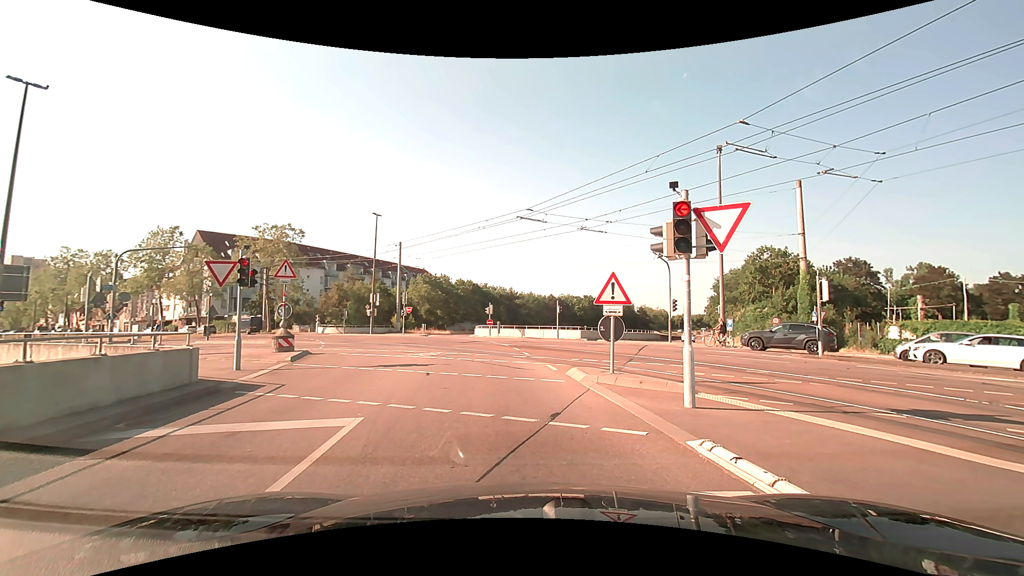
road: tertiary_link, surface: asphalt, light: Day
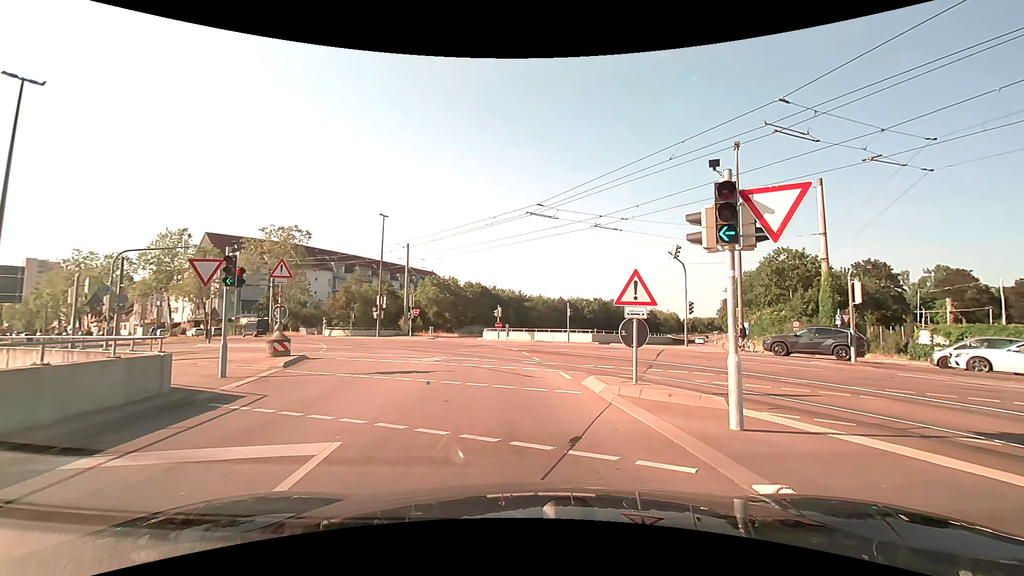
(0.0, +1.4) m; -1°
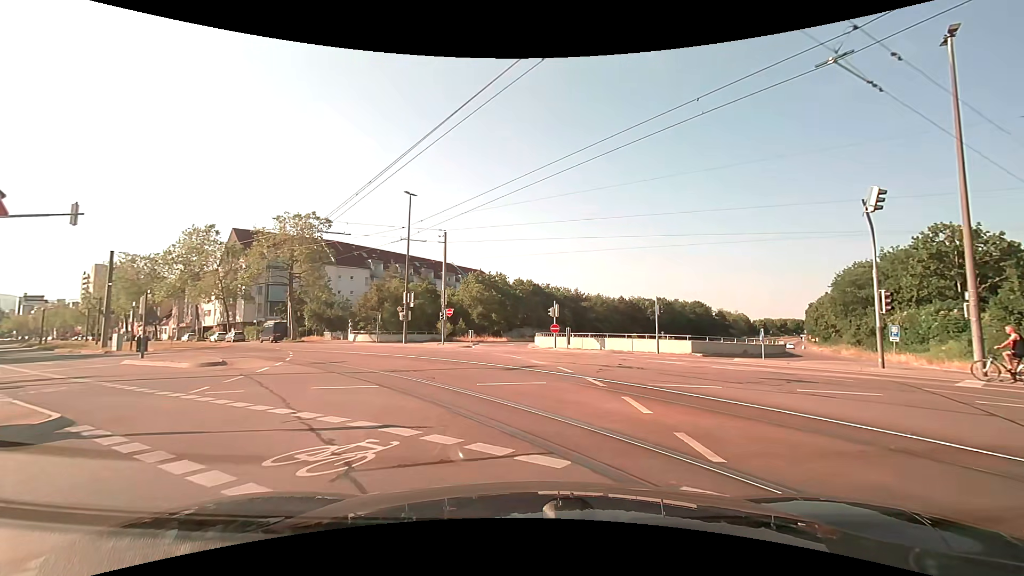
(-1.0, +13.0) m; -7°
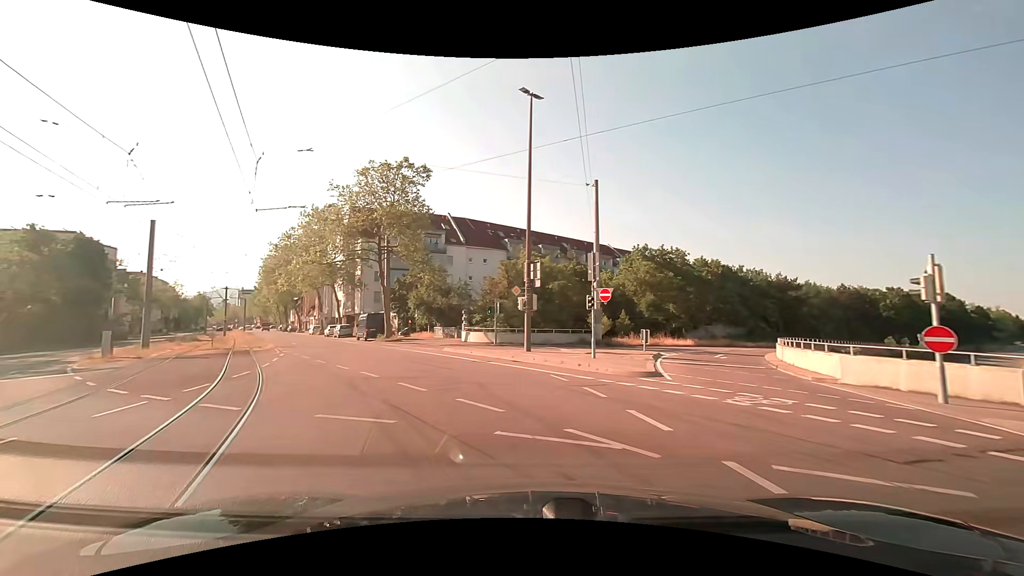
(-2.7, +21.4) m; -18°
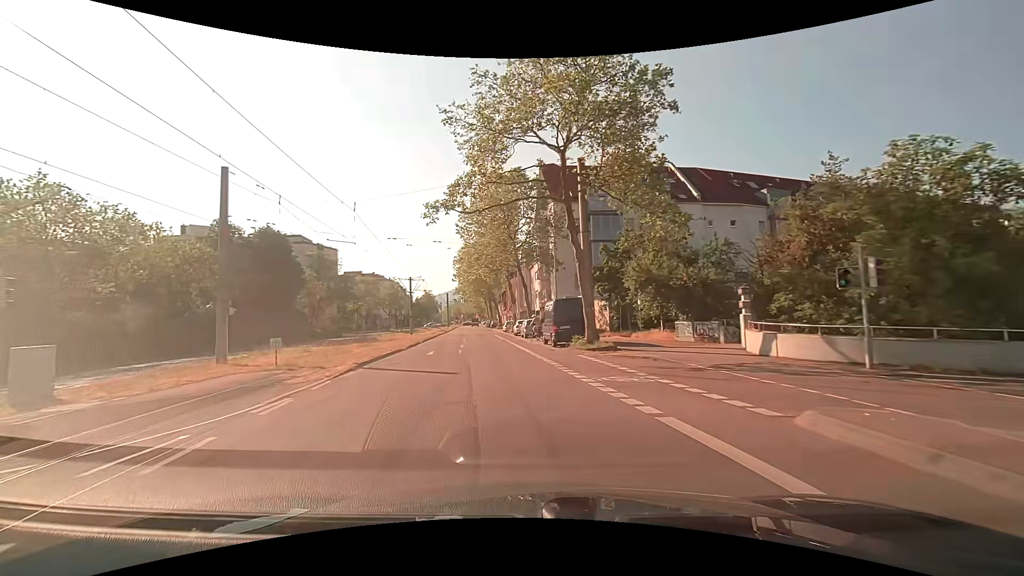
(-4.4, +20.2) m; -23°
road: tertiary
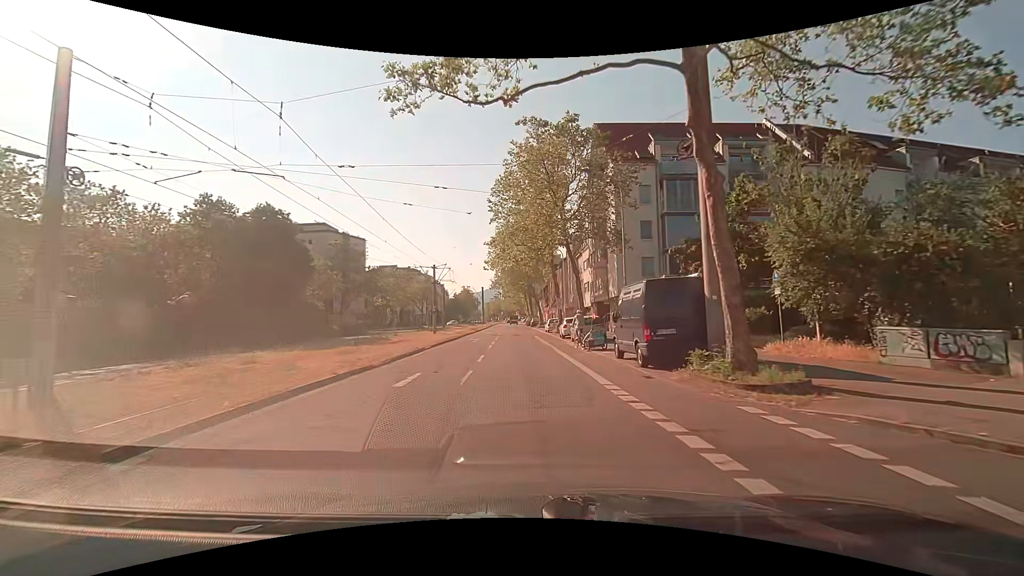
(-0.7, +11.5) m; -5°
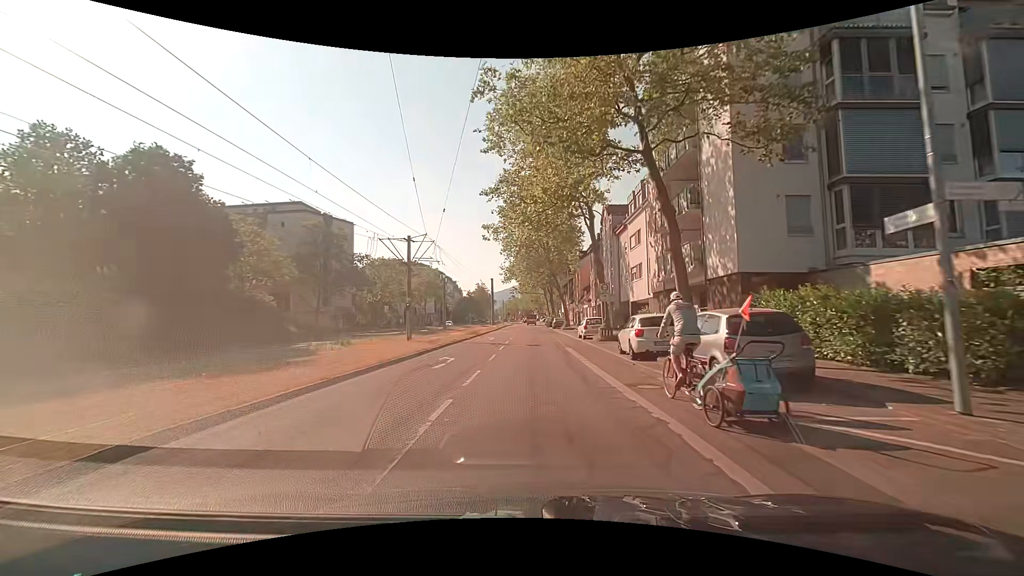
(-0.3, +18.5) m; -3°
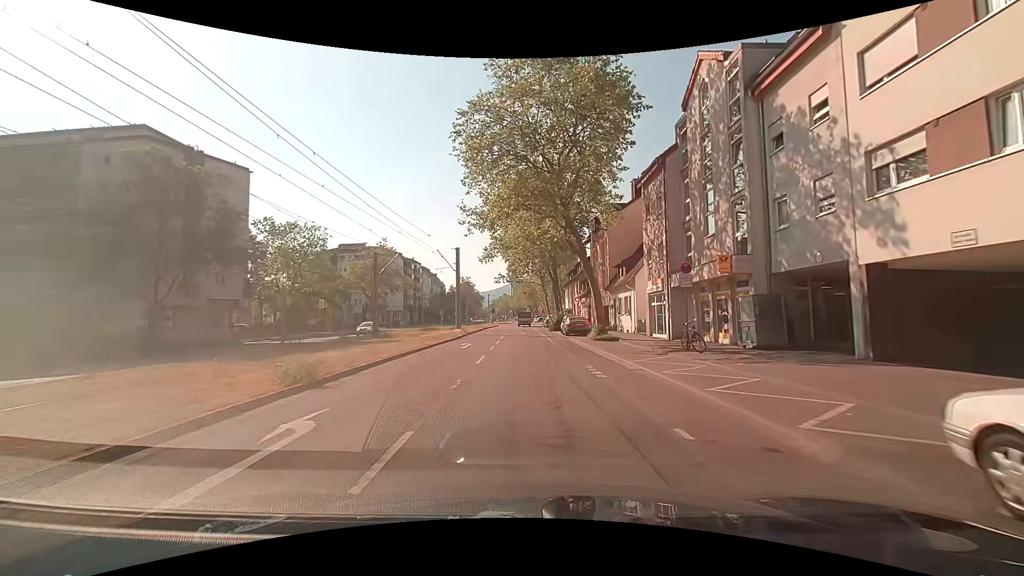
(+0.3, +31.2) m; +1°
(0, +10) (0, +20) (0, +30) (0, +40) (0, +50) (-1, +60) (-1, +70) (-1, +80) (-1, +90) (+3, +99) m
